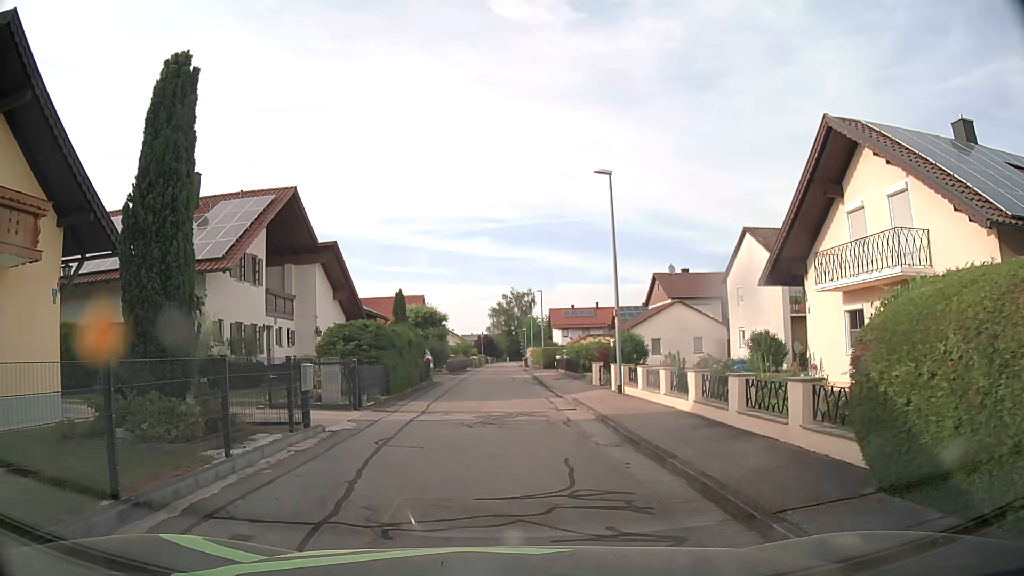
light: Day
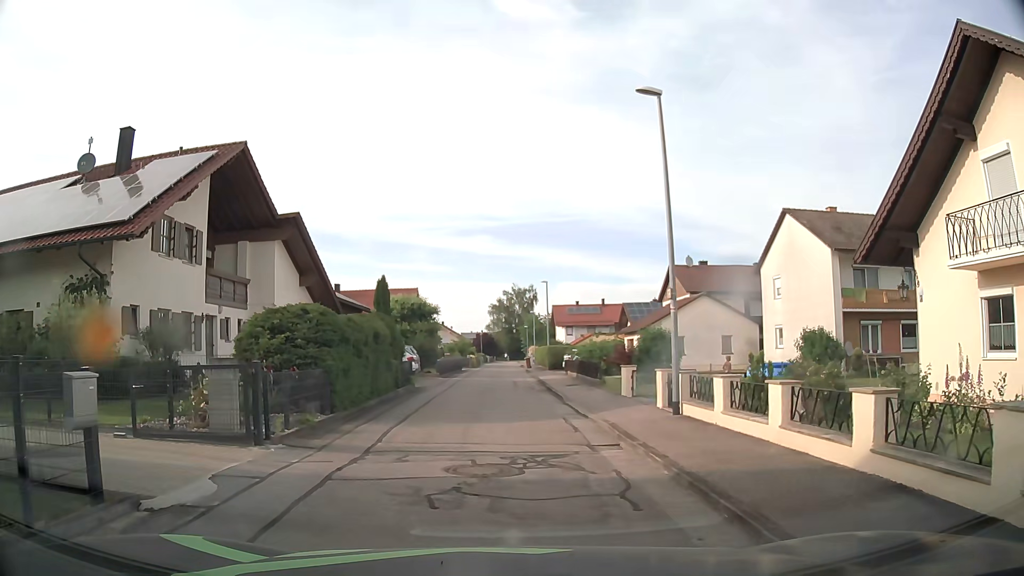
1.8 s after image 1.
(+0.2, +6.1) m; +2°
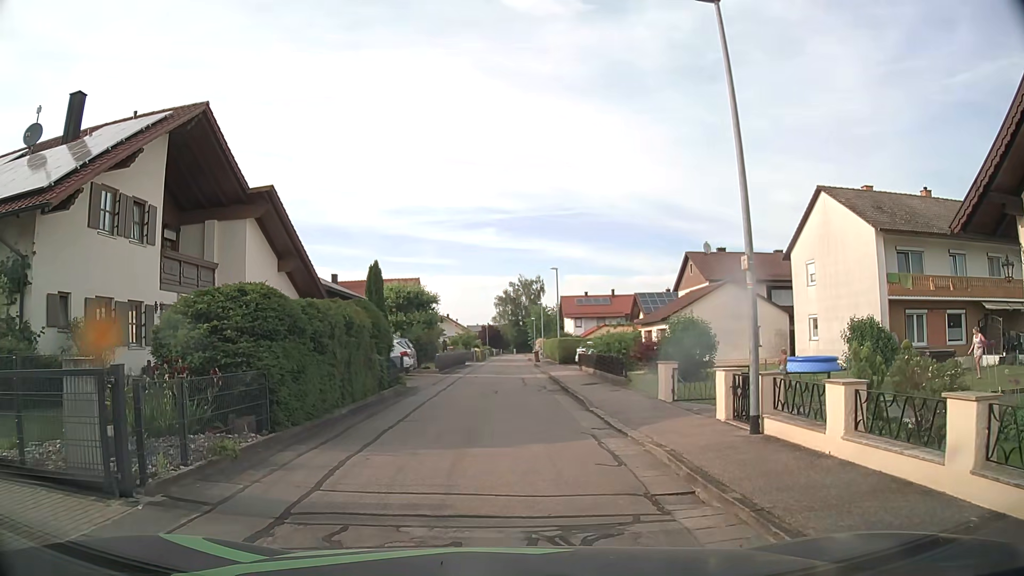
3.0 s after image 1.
(0.0, +3.6) m; -1°
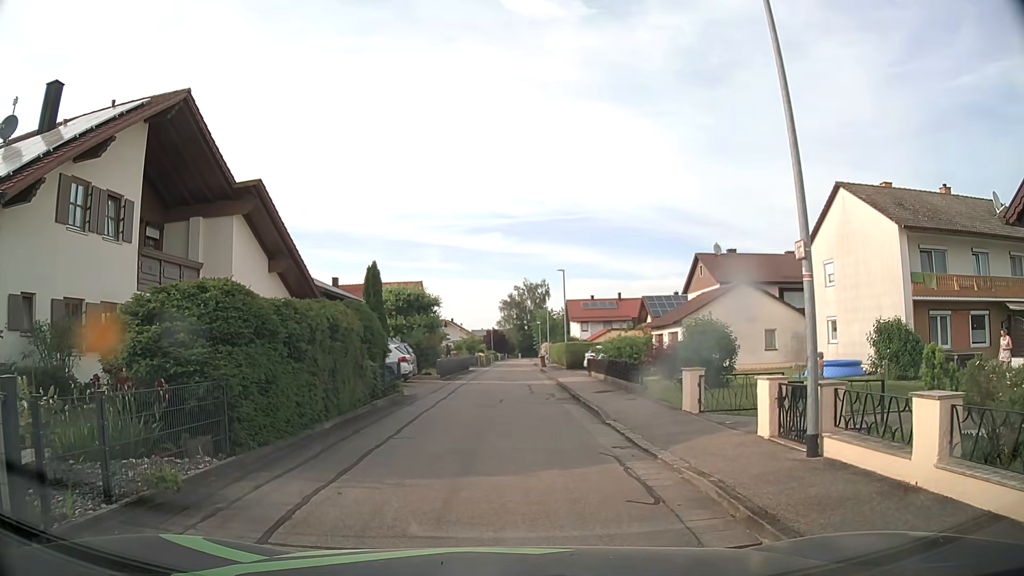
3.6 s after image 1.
(0.0, +1.6) m; +2°
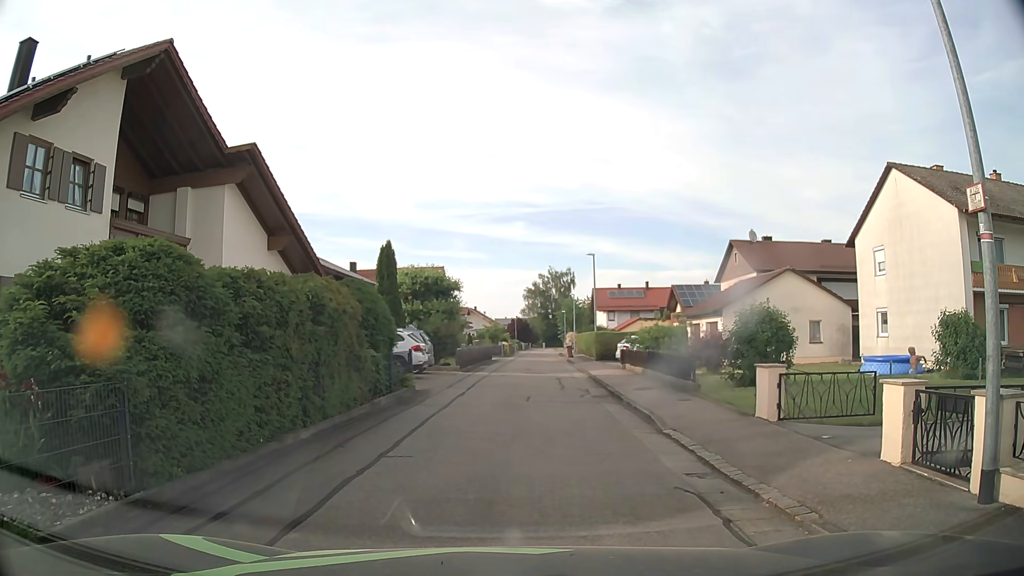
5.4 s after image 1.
(-0.1, +2.5) m; -2°
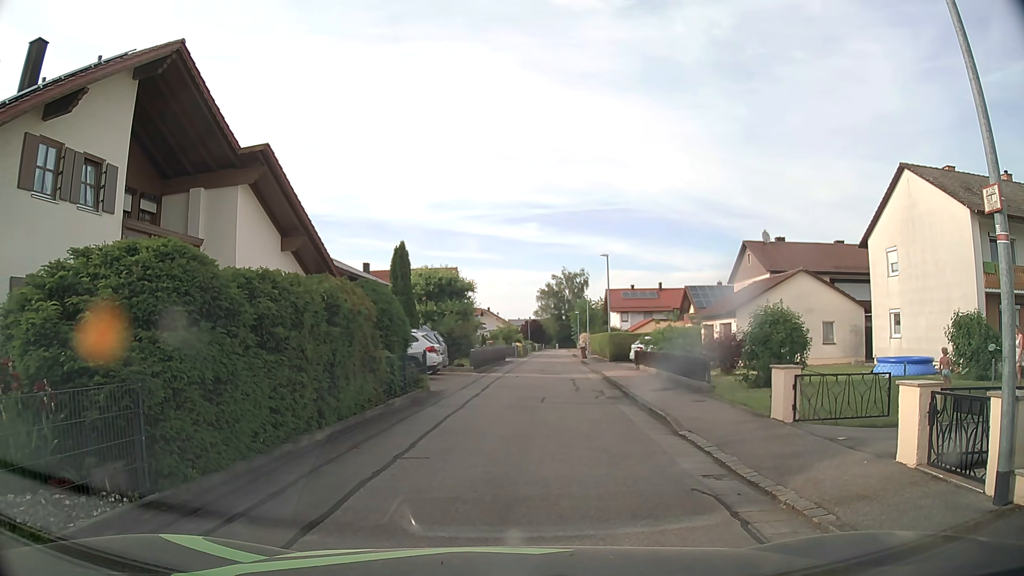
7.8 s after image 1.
(0.0, +0.5) m; 0°
